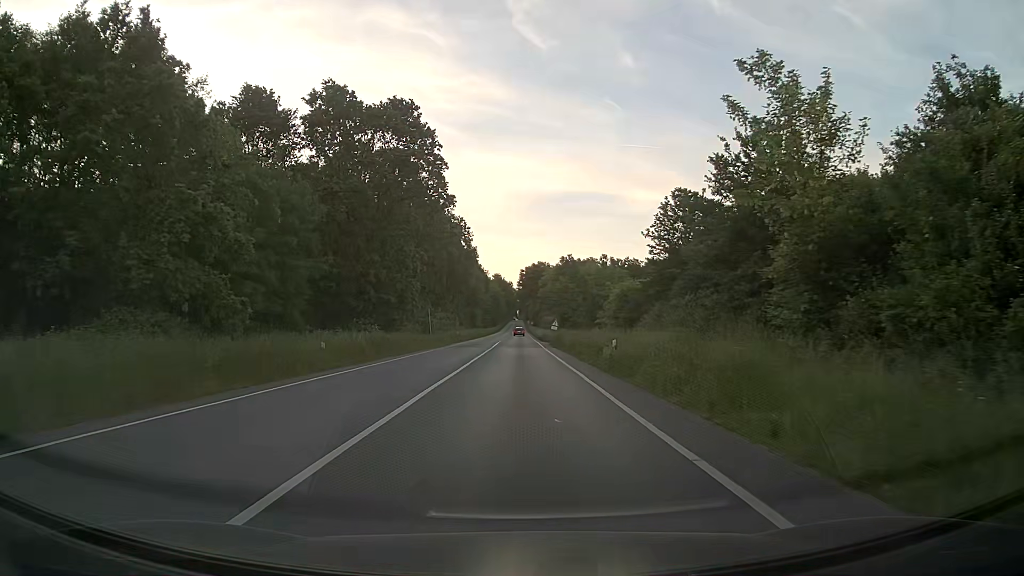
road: primary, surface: asphalt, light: Day
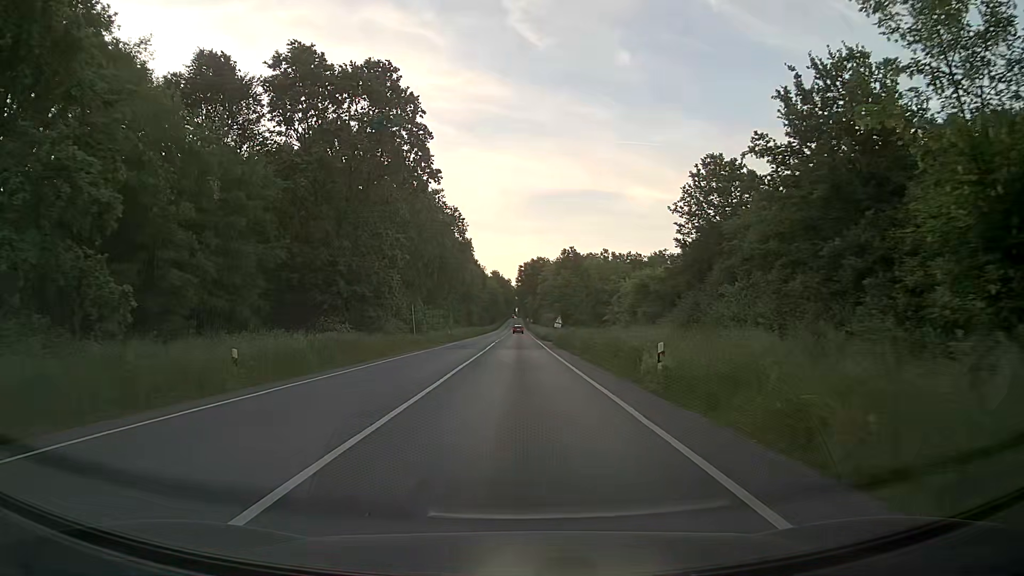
(0.0, +8.0) m; 0°
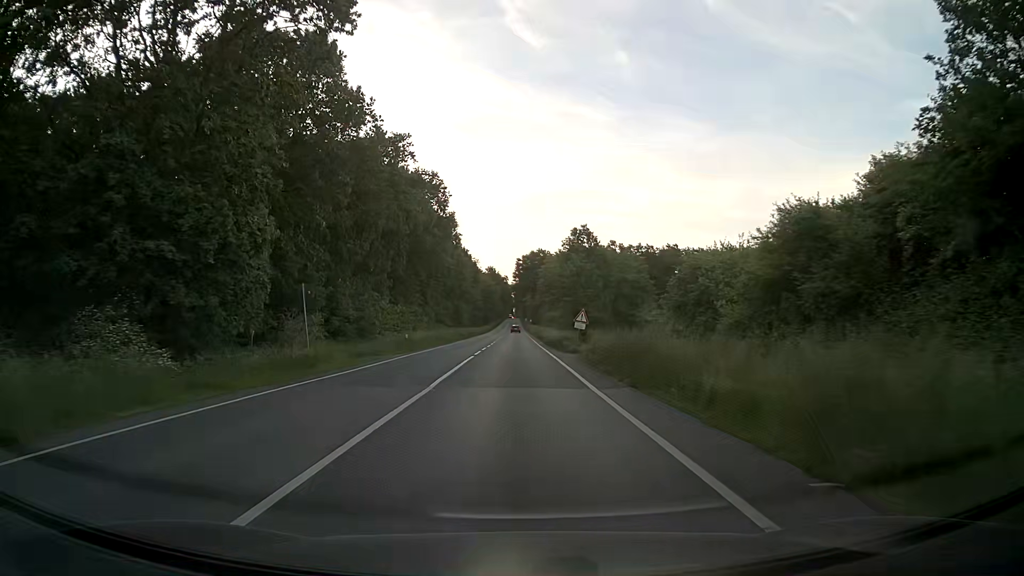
(0.0, +24.0) m; 0°
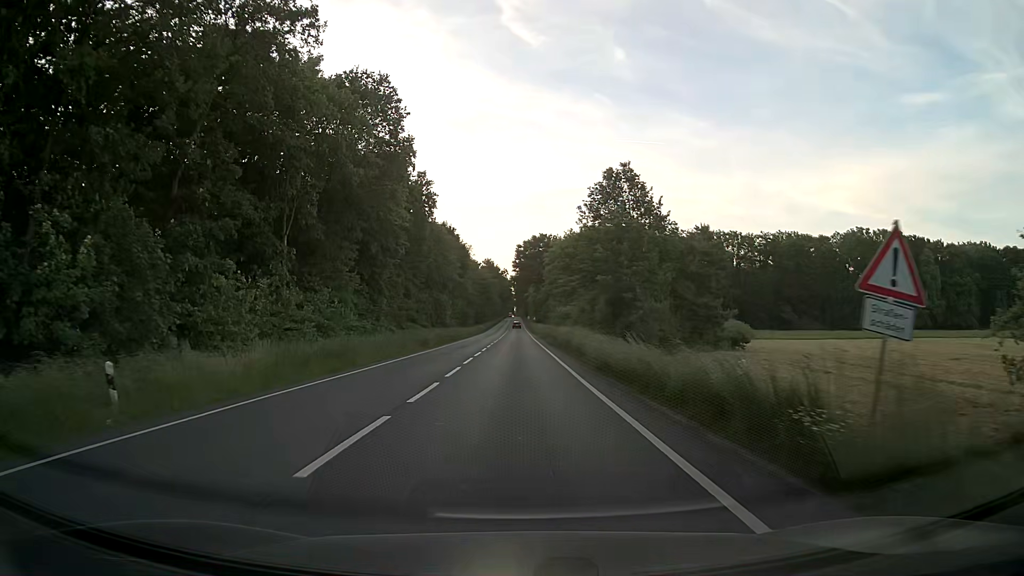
(0.0, +31.8) m; 0°
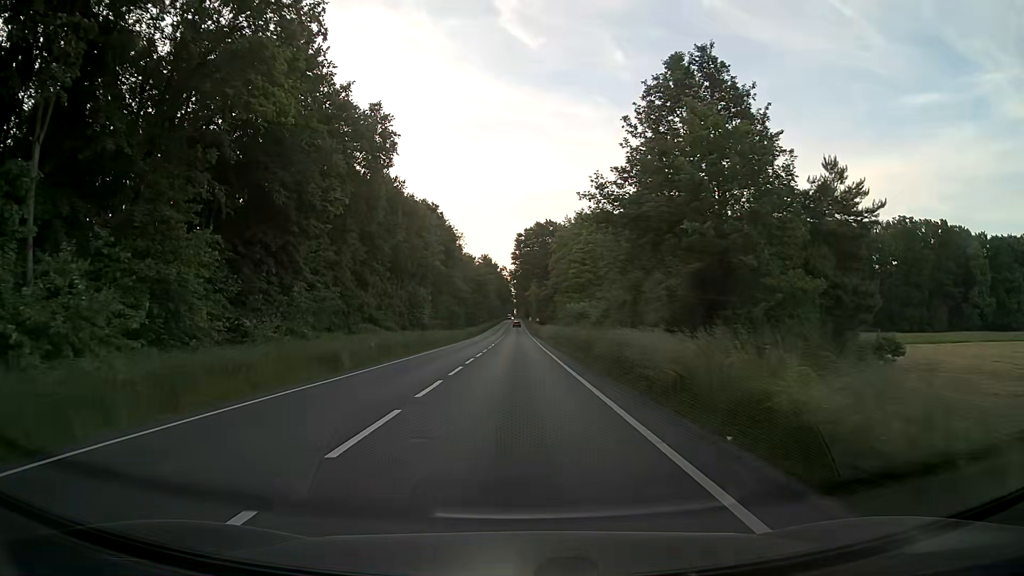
(0.0, +23.8) m; 0°
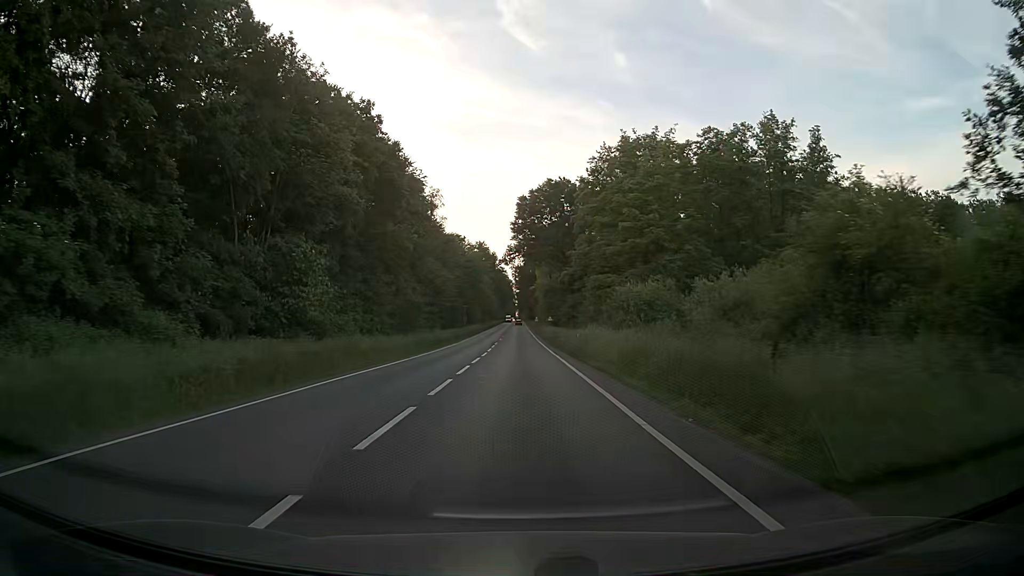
(-0.1, +43.0) m; 0°
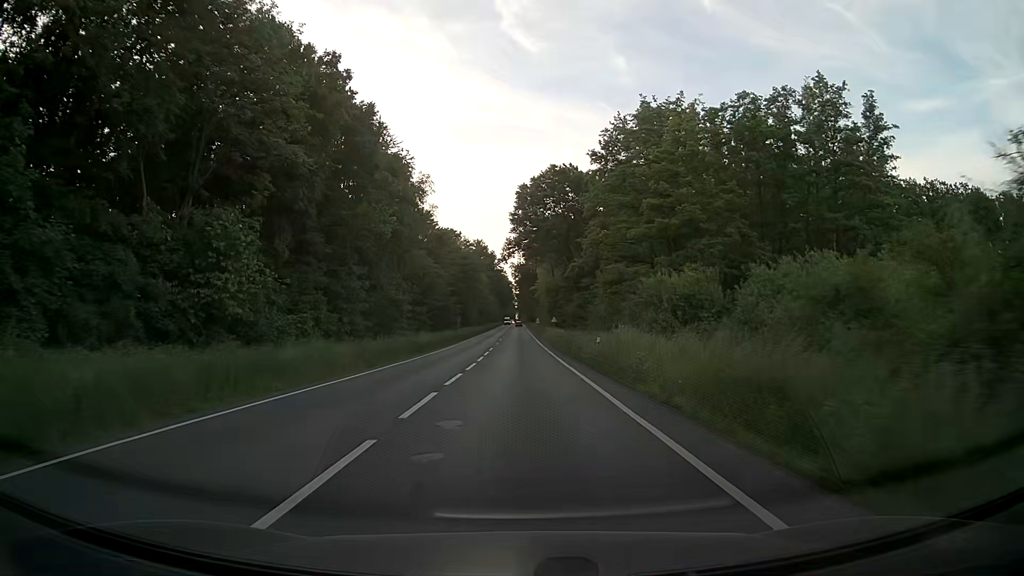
(0.0, +9.6) m; 0°
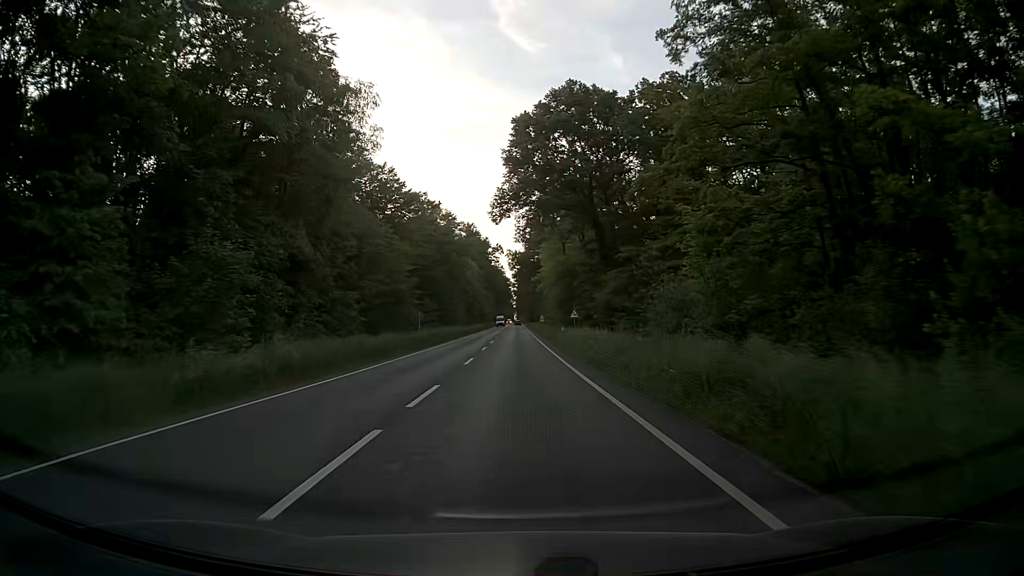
(0.0, +30.4) m; 0°
(0, +10) (0, +20) (0, +30) (0, +40) (0, +50) (0, +60) (0, +70) (0, +80) (0, +90) (0, +100) m
